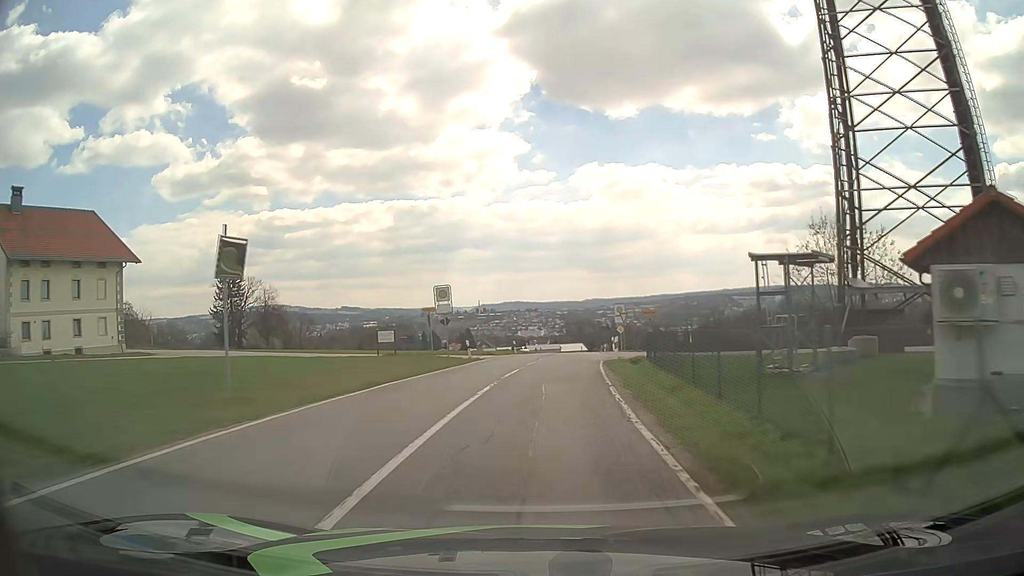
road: tertiary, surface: asphalt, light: Day
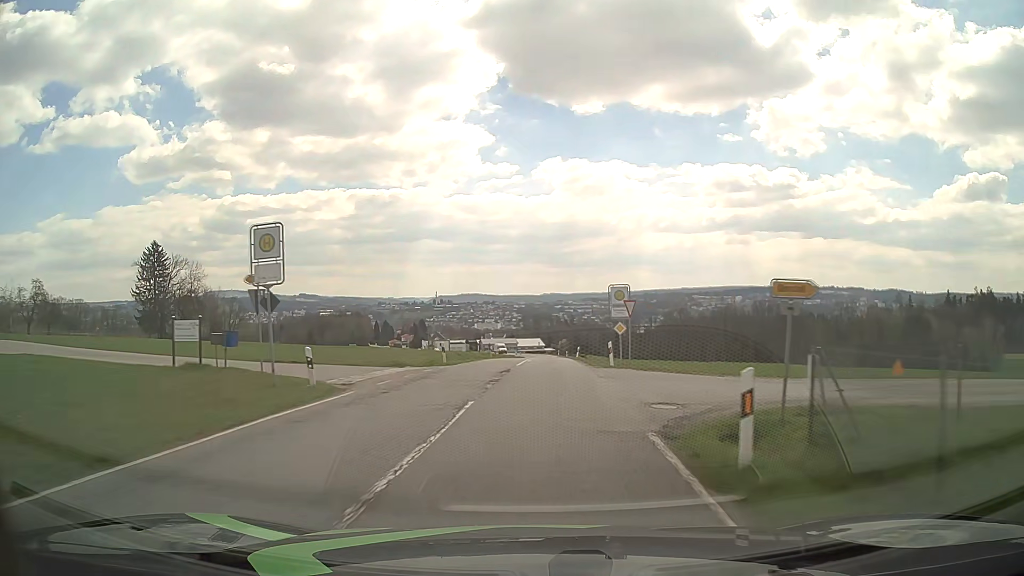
(+0.5, +19.4) m; +3°
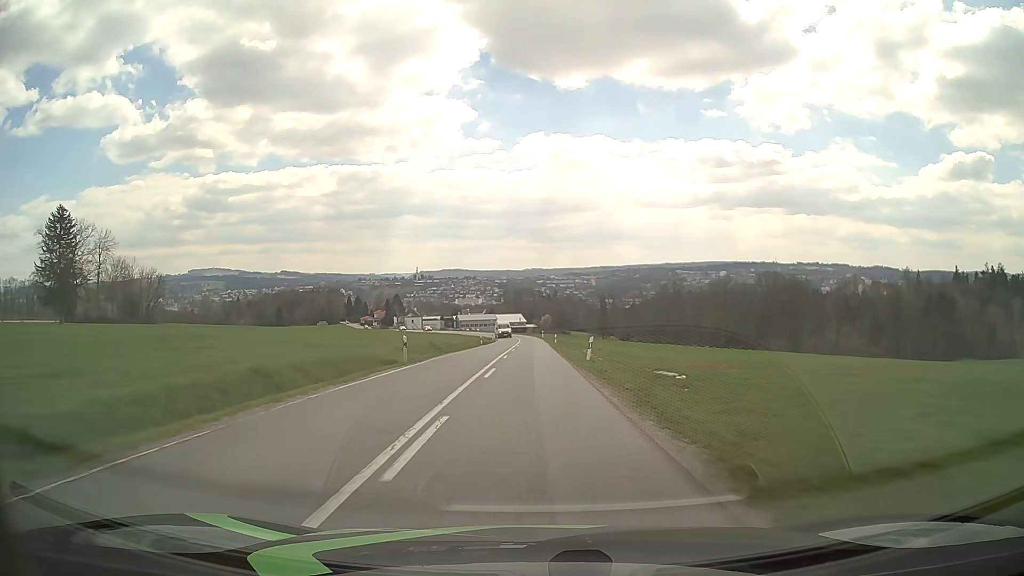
(+0.9, +29.9) m; +2°
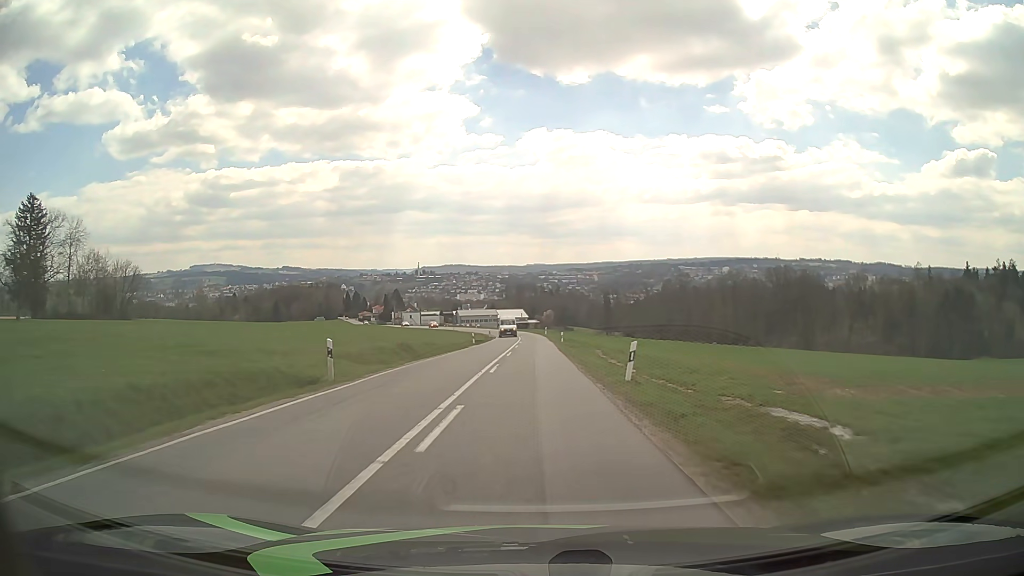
(0.0, +10.3) m; 0°
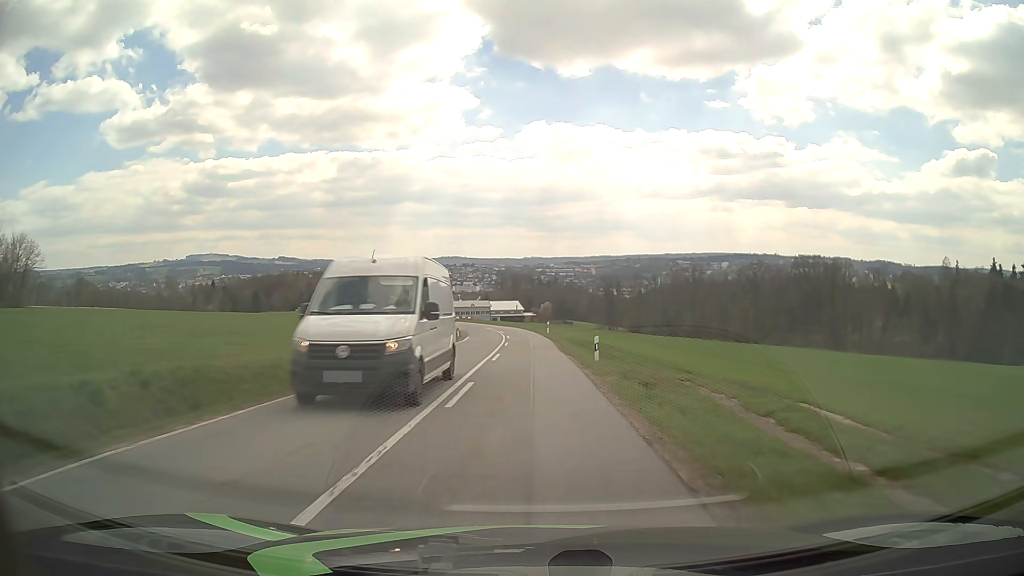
(+0.1, +31.5) m; 0°
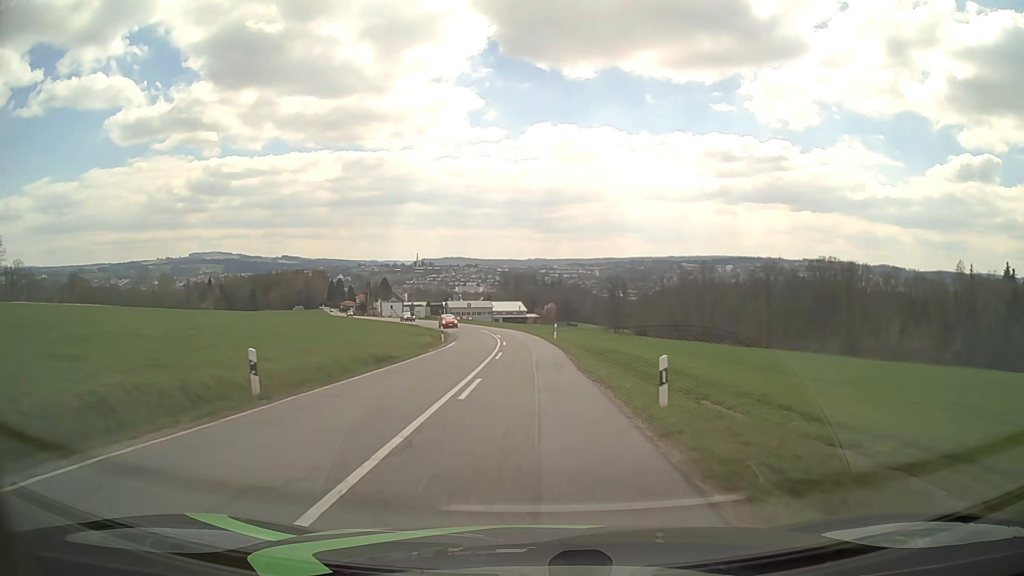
(0.0, +10.6) m; 0°
